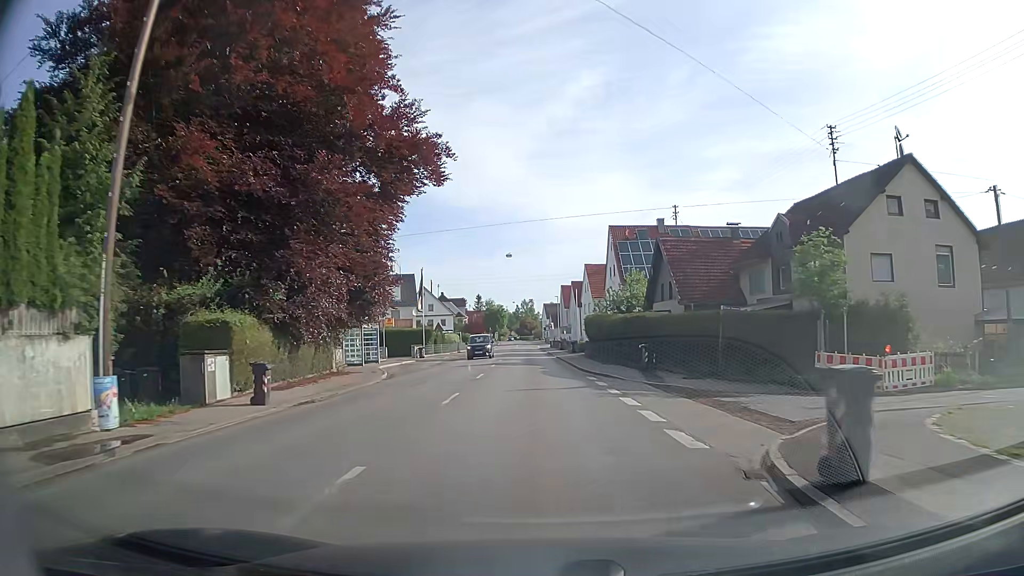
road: secondary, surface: asphalt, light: Day
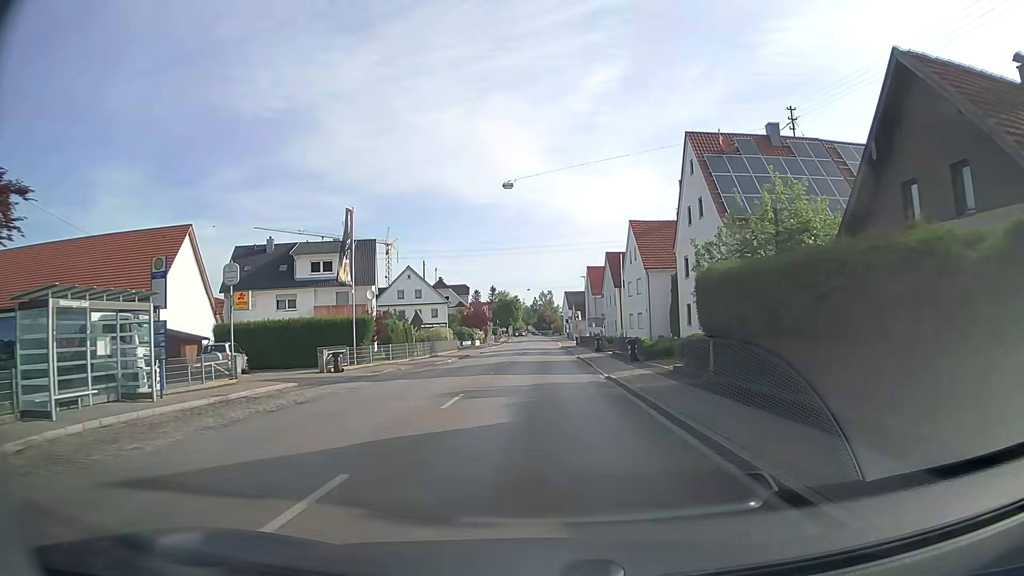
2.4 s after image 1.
(-0.3, +28.4) m; -1°
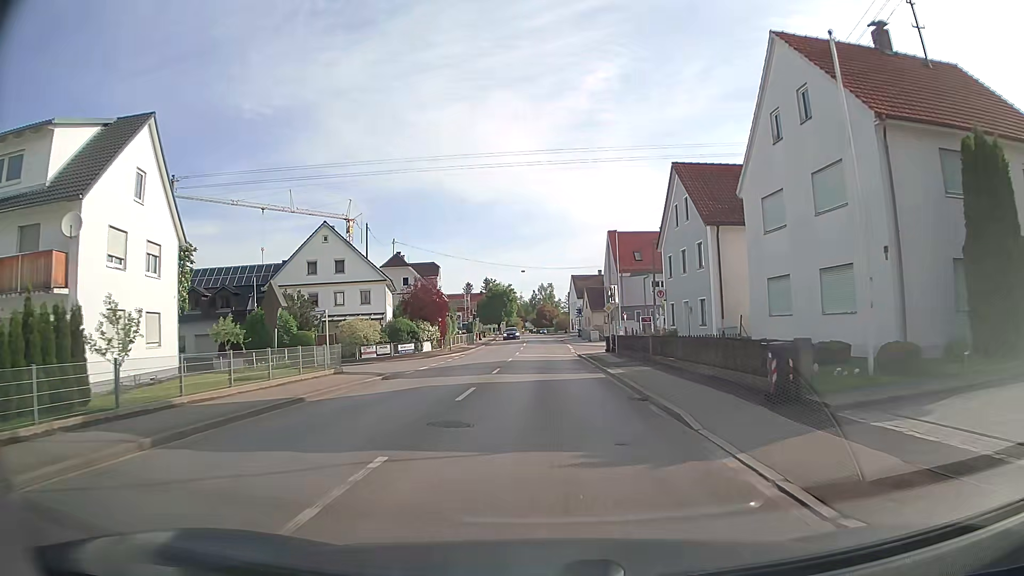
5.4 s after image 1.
(-0.2, +36.0) m; 0°
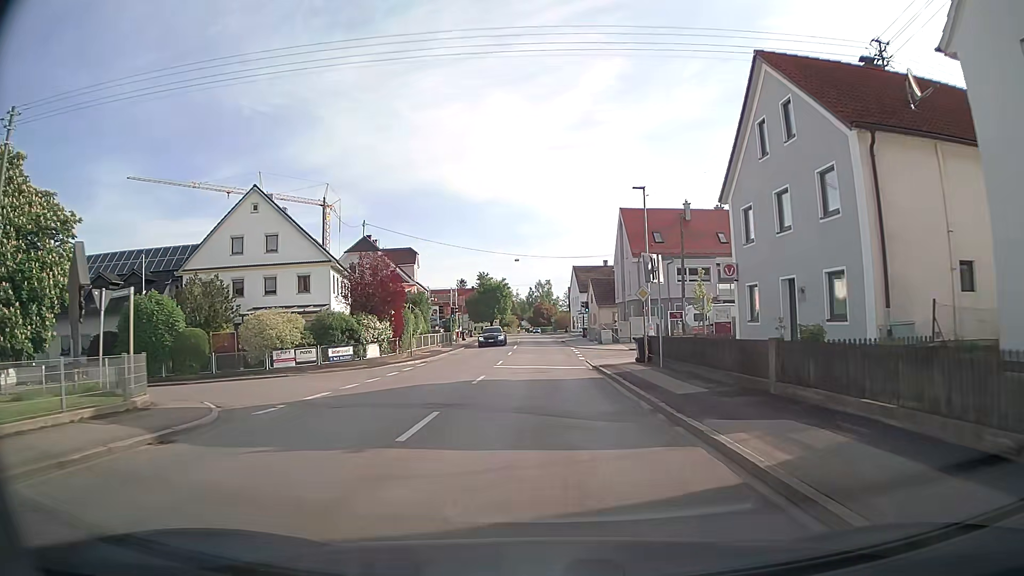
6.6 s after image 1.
(0.0, +14.3) m; 0°
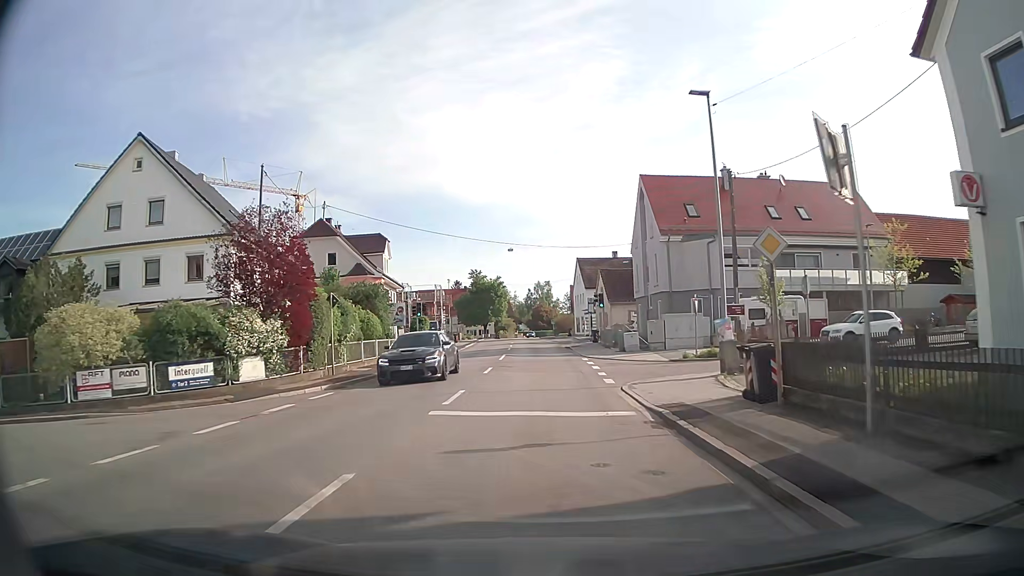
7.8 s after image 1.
(-0.1, +14.0) m; -1°
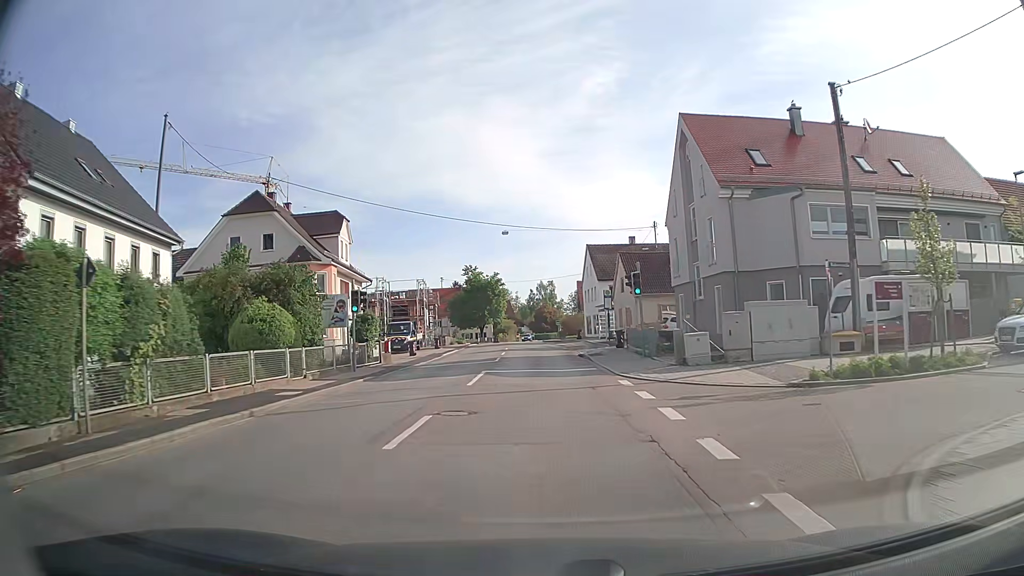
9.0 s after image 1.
(0.0, +14.1) m; +1°
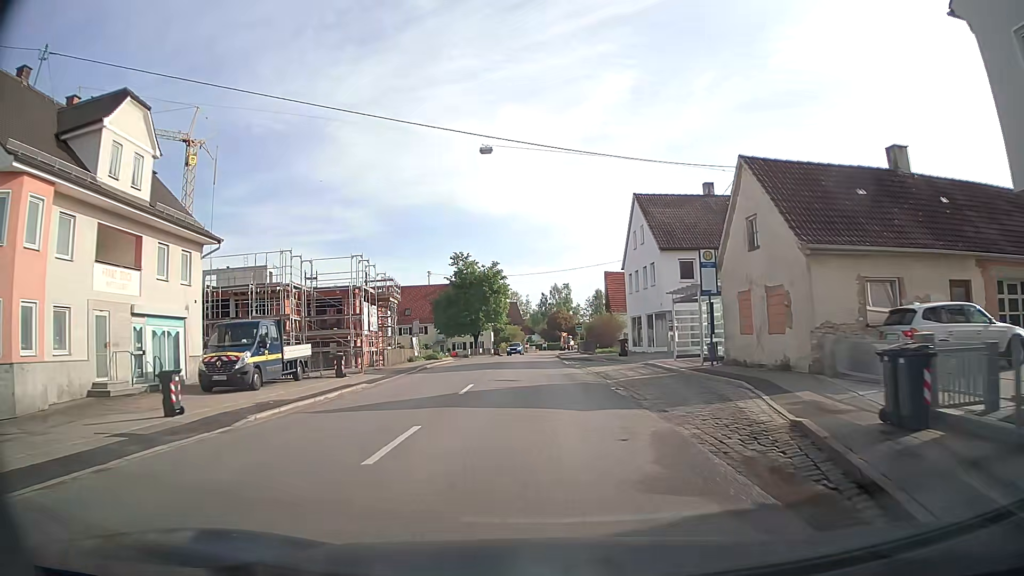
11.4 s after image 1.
(-0.4, +28.4) m; -2°
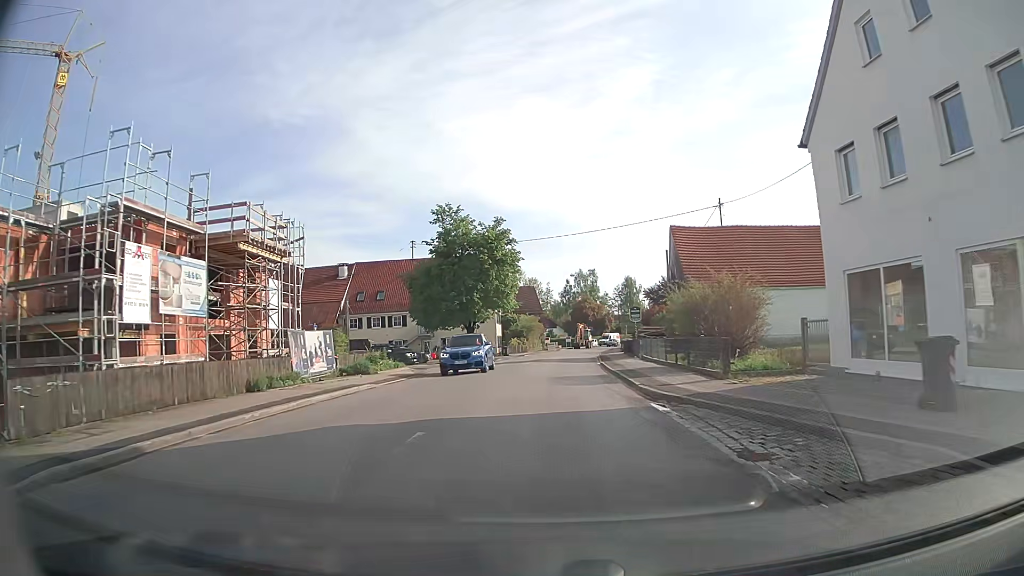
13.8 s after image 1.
(-0.4, +28.4) m; 0°
(0, +10) (0, +20) (0, +30) (0, +40) (+1, +50) (+2, +60) (+3, +70) (+4, +80) (+5, +90) (+7, +100) m
